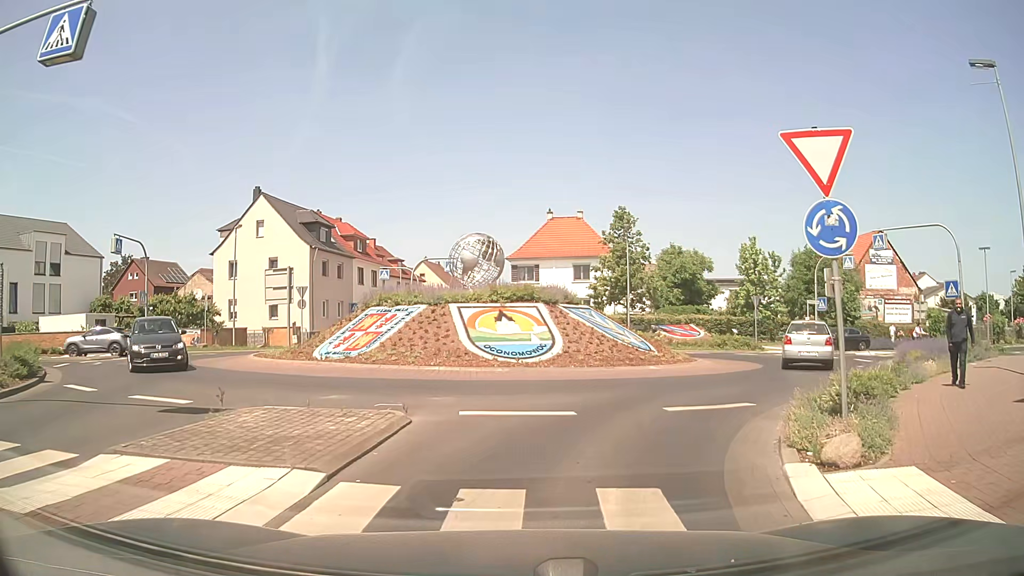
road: unclassified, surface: asphalt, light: Day
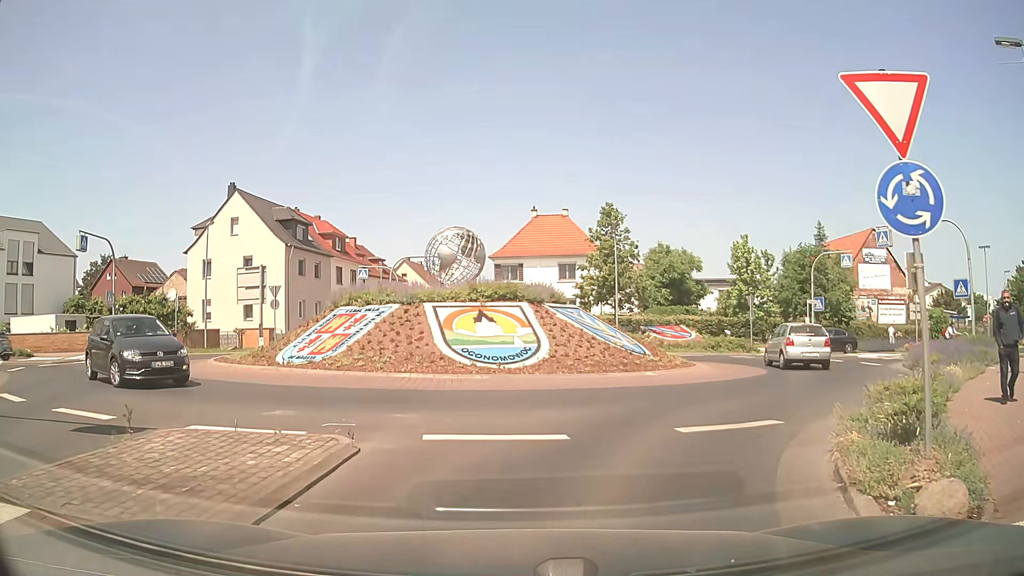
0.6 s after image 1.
(+0.1, +1.9) m; +2°
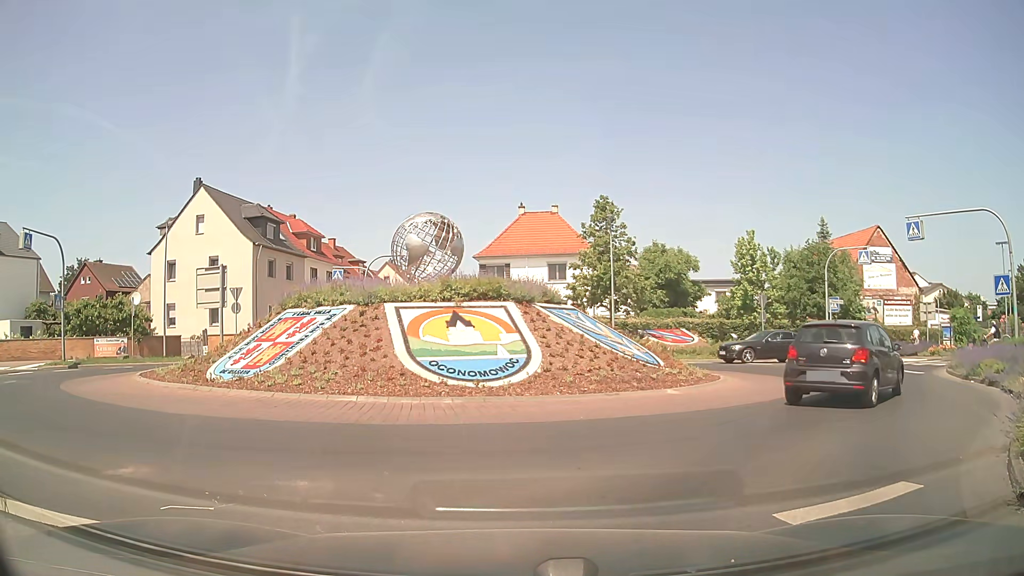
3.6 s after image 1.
(+0.1, +3.6) m; +2°
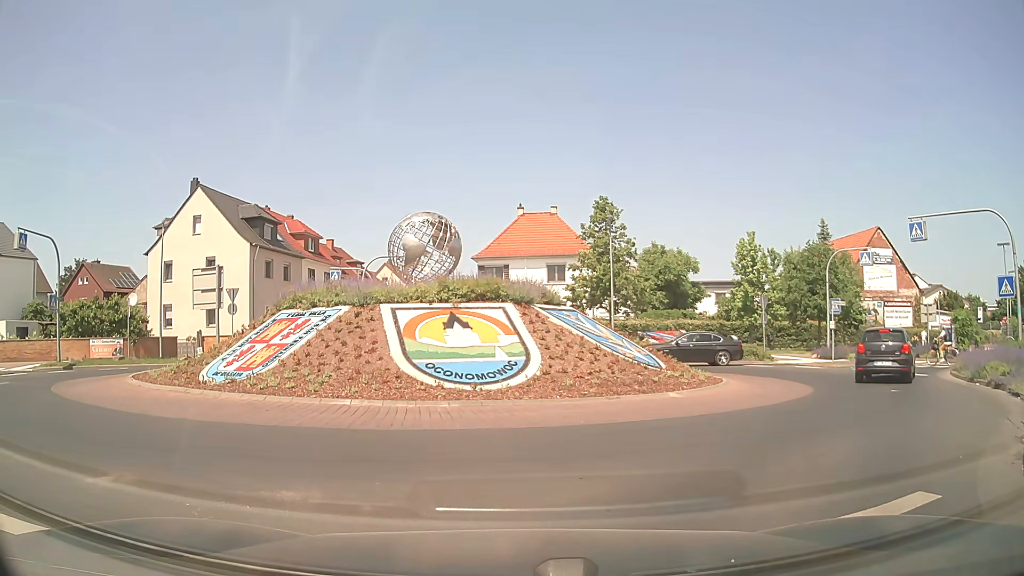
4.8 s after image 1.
(0.0, +0.3) m; 0°
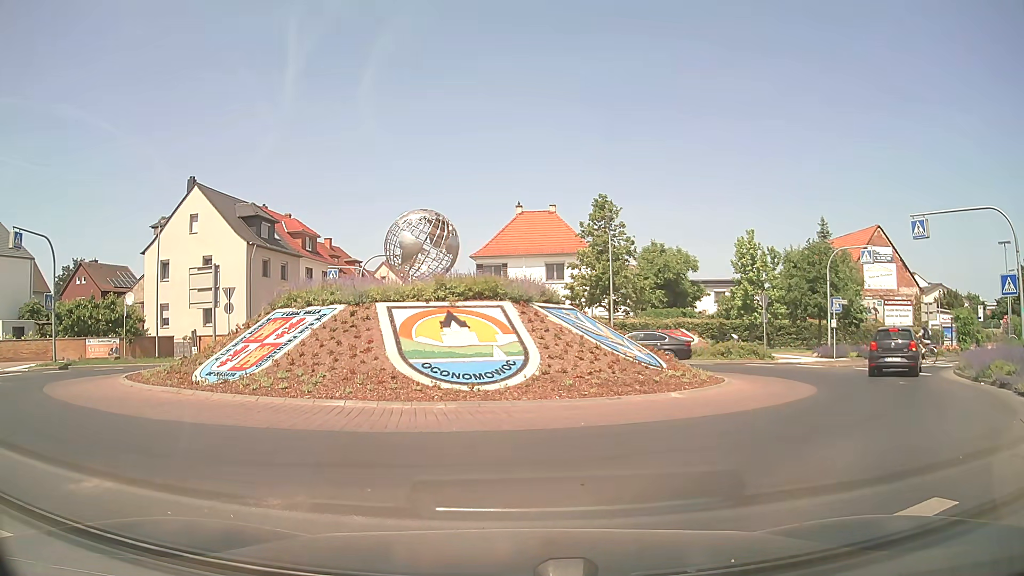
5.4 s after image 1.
(0.0, +0.3) m; 0°
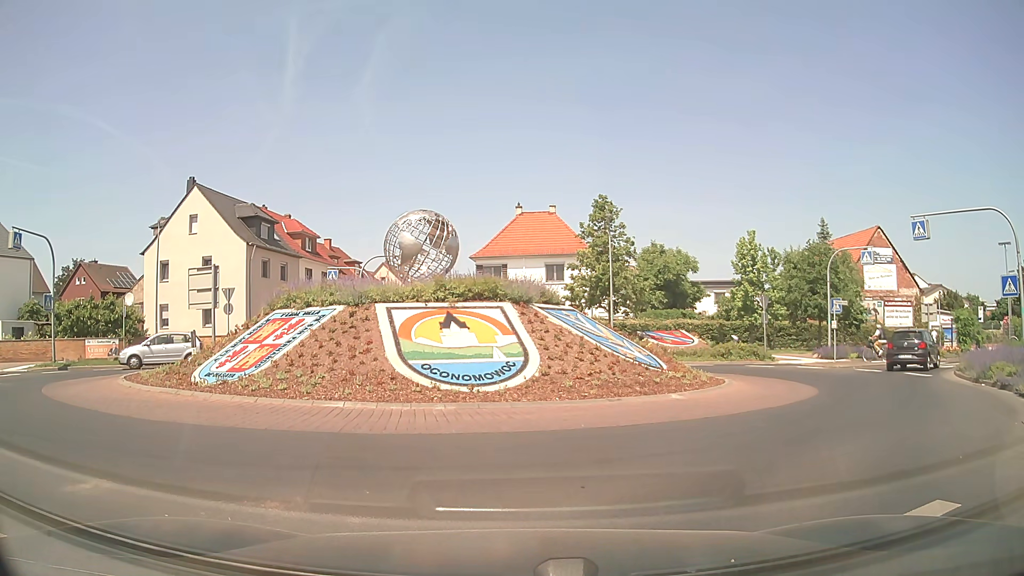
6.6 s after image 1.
(0.0, +0.1) m; 0°
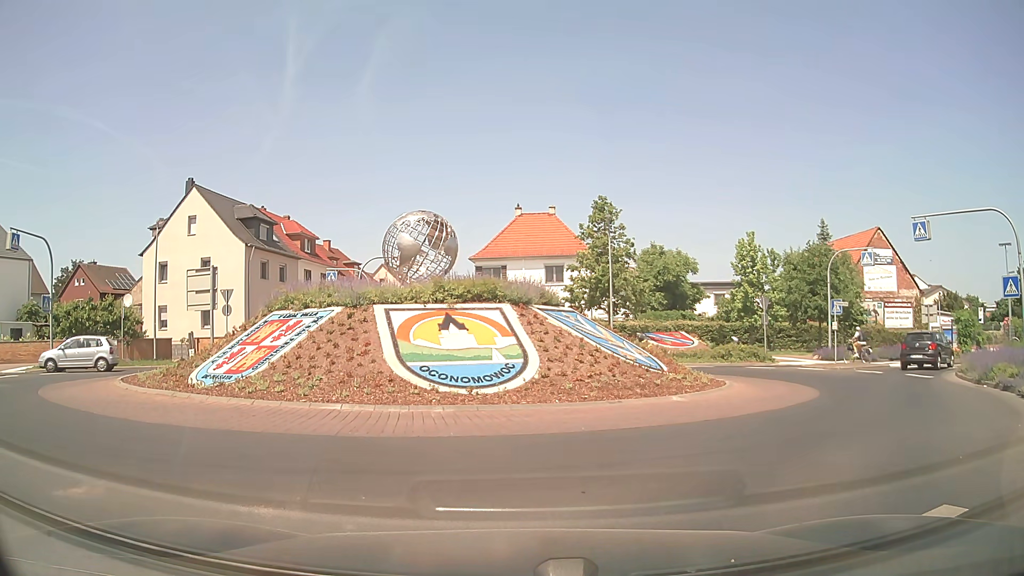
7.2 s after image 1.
(0.0, +0.1) m; 0°
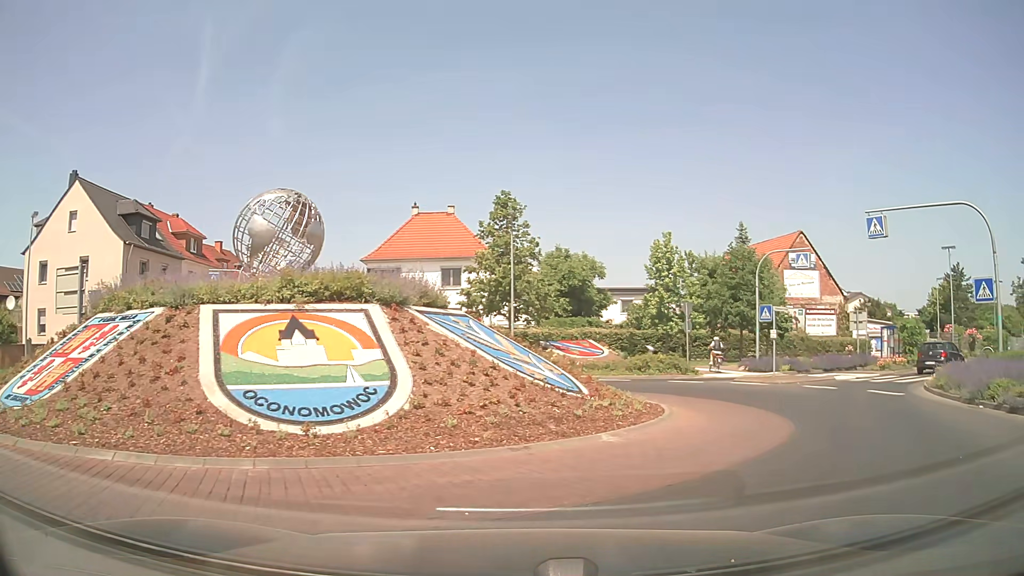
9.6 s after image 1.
(+0.2, +3.9) m; +9°
(+4, +9) (+9, +18) (+16, +25) (+23, +31) (+31, +37) (+39, +44) (+46, +50) (+54, +57) (+62, +63) (+70, +69) m
